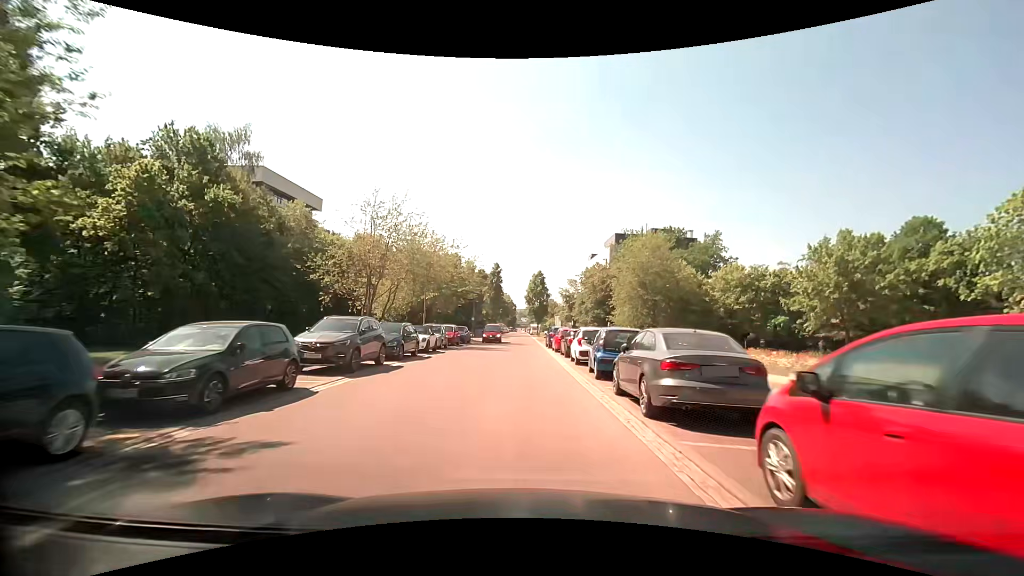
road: unclassified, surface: asphalt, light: Day
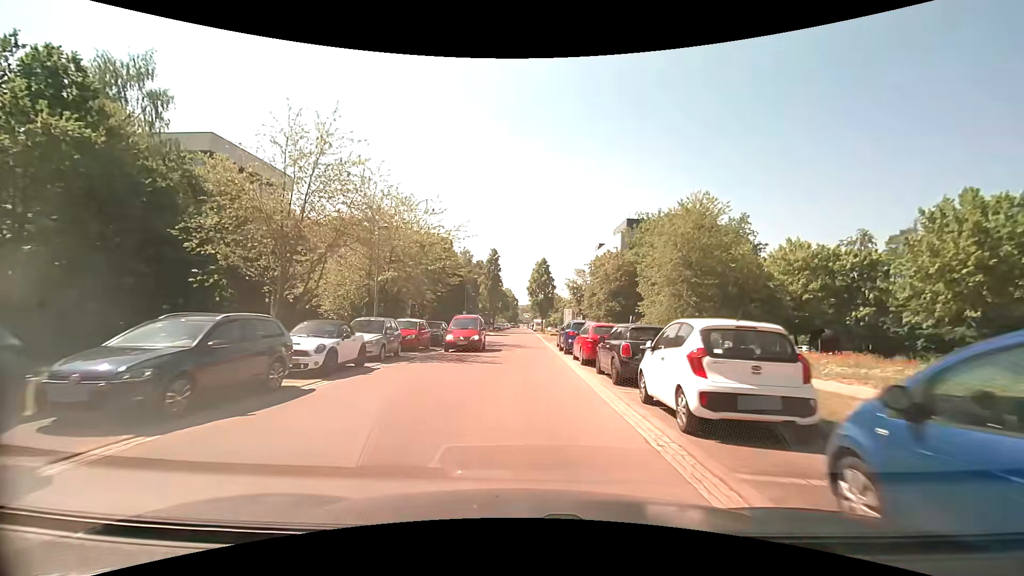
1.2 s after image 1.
(+0.1, +13.0) m; 0°
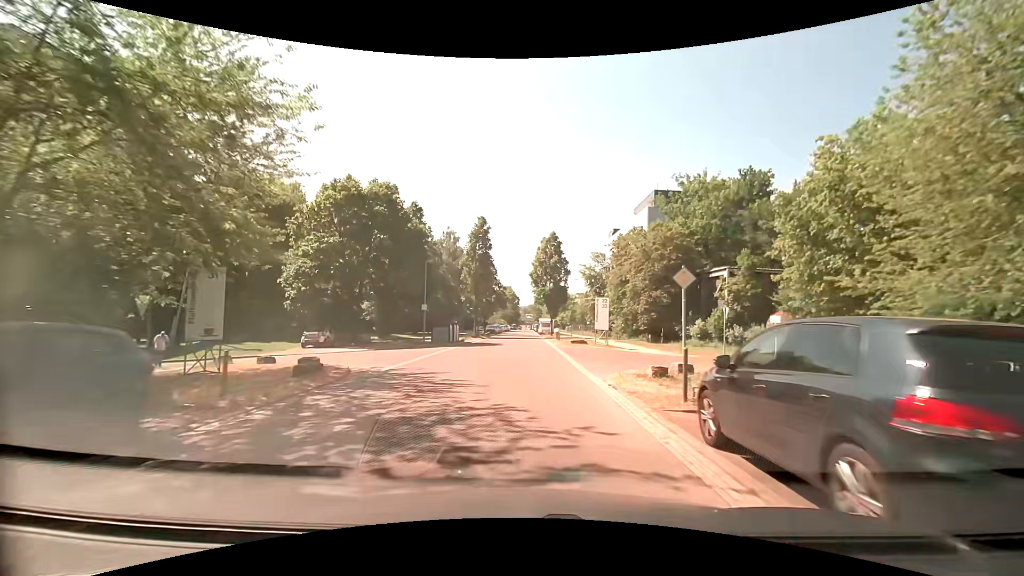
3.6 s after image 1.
(-0.1, +25.9) m; -1°
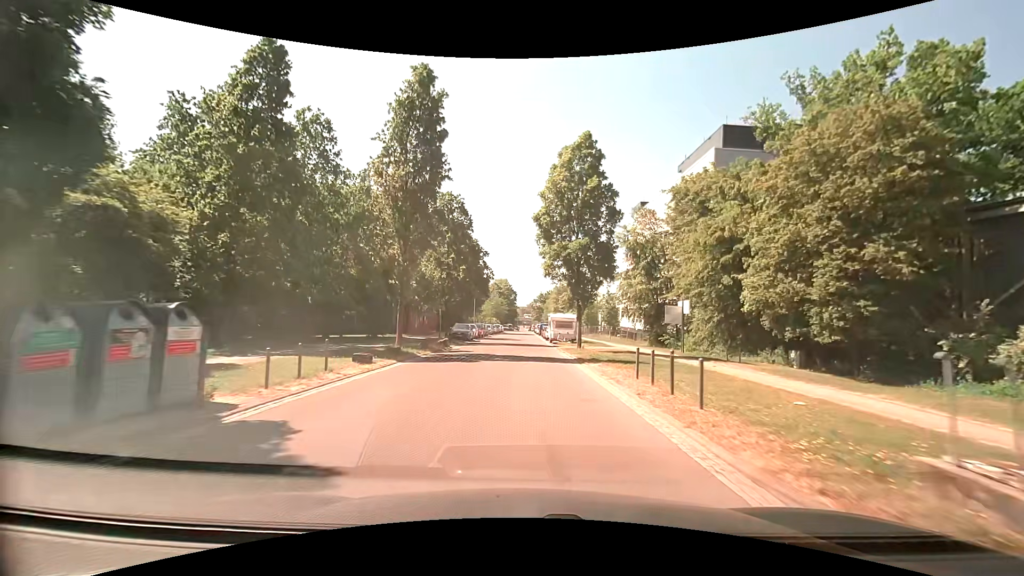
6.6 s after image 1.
(0.0, +33.8) m; 0°
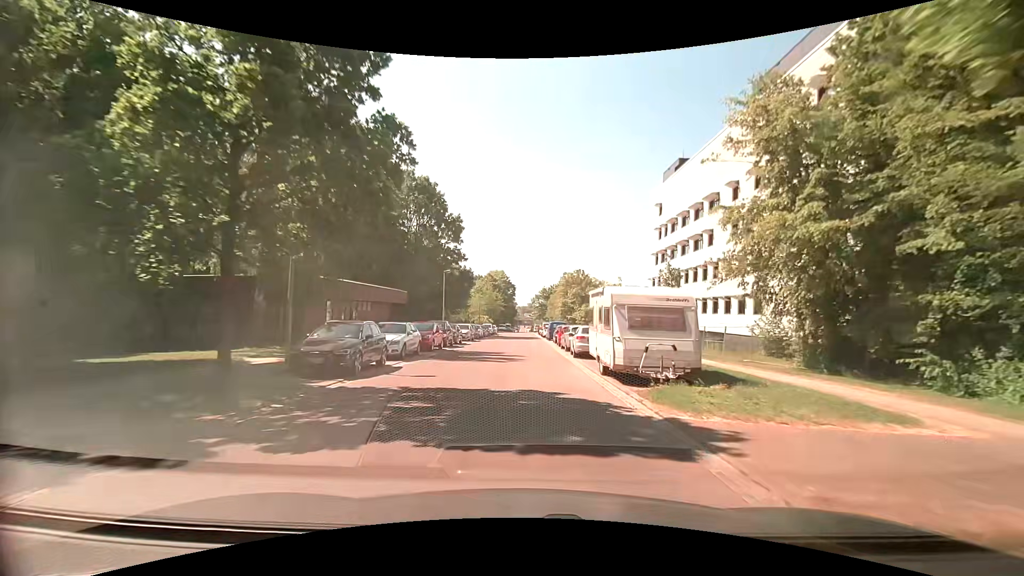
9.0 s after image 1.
(0.0, +28.0) m; 0°
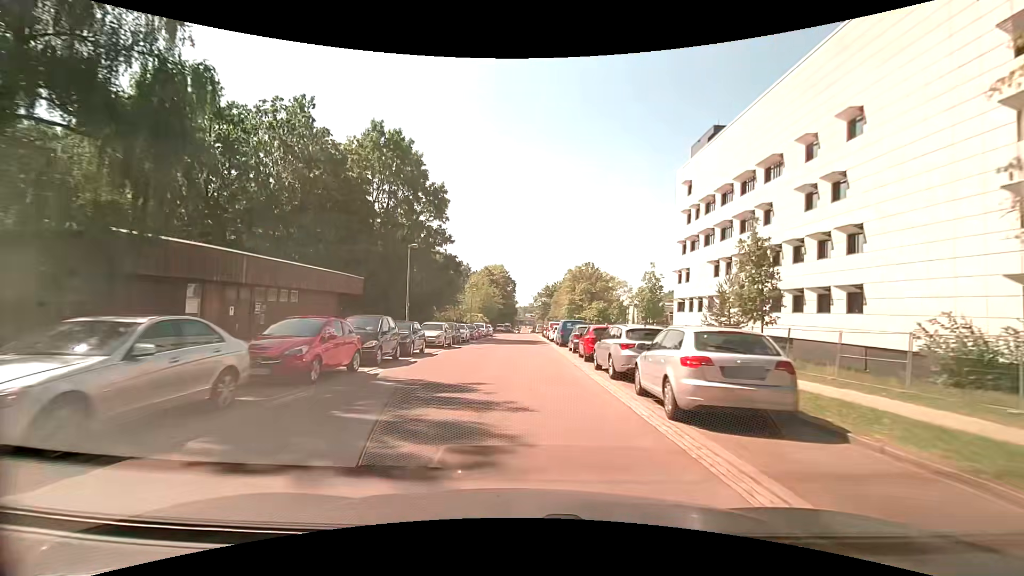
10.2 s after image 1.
(-0.1, +14.2) m; 0°
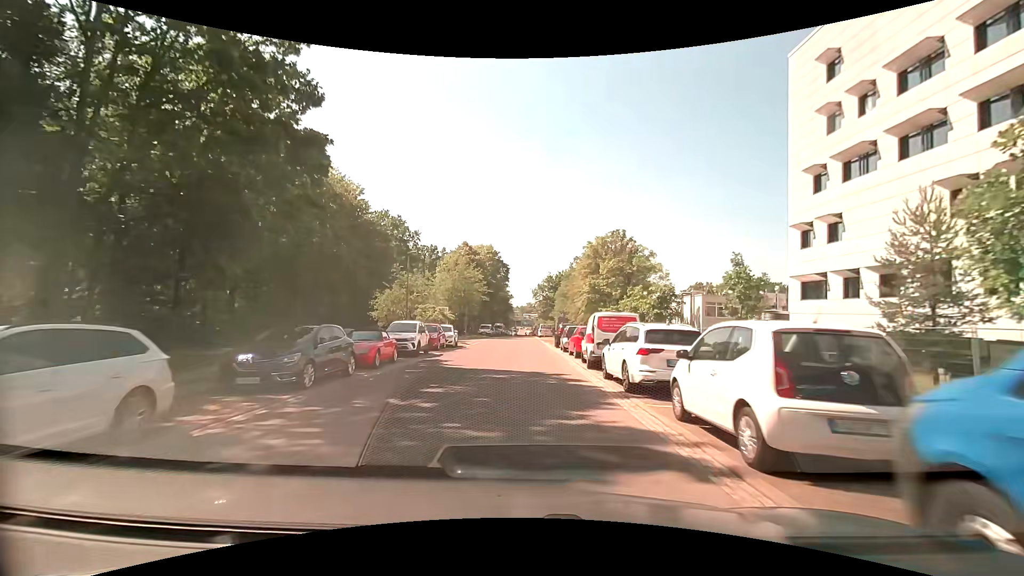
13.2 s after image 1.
(0.0, +34.5) m; 0°
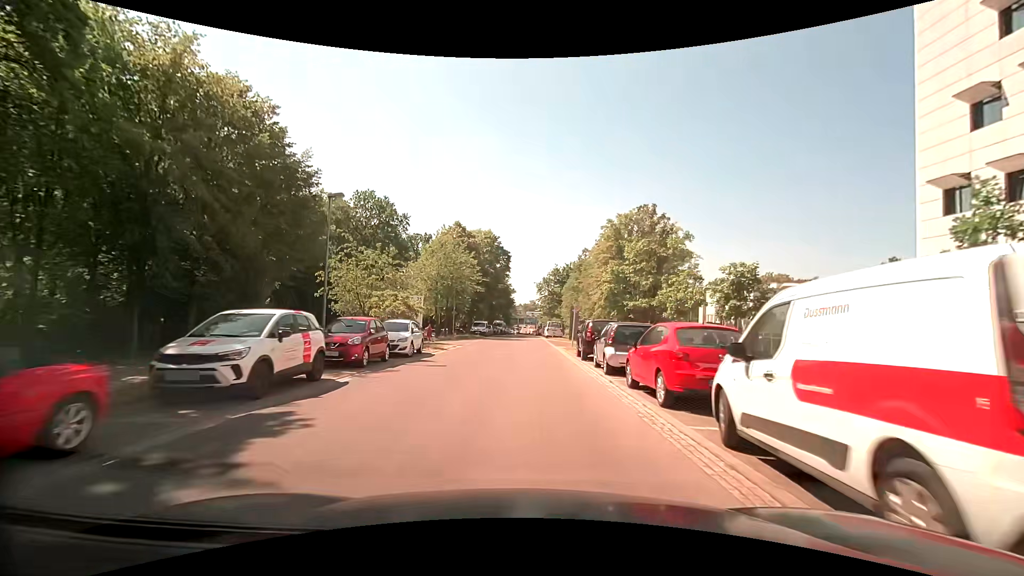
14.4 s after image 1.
(-0.1, +13.5) m; -1°
(0, +10) (0, +20) (0, +30) (0, +40) (0, +50) (0, +60) (0, +70) (0, +80) (0, +90) (0, +100) m
